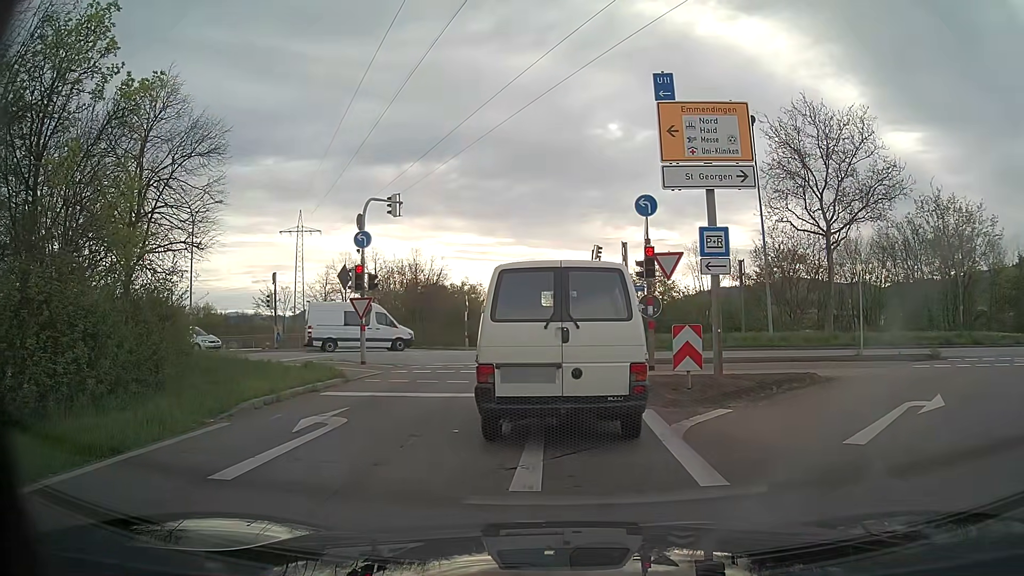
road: trunk_link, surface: asphalt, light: Day
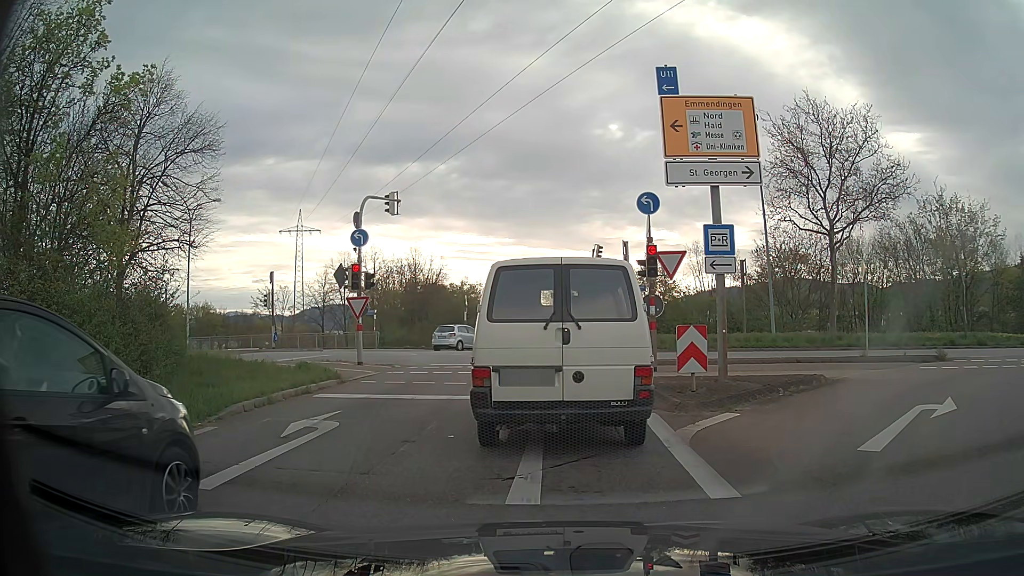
(0.0, +0.5) m; 0°
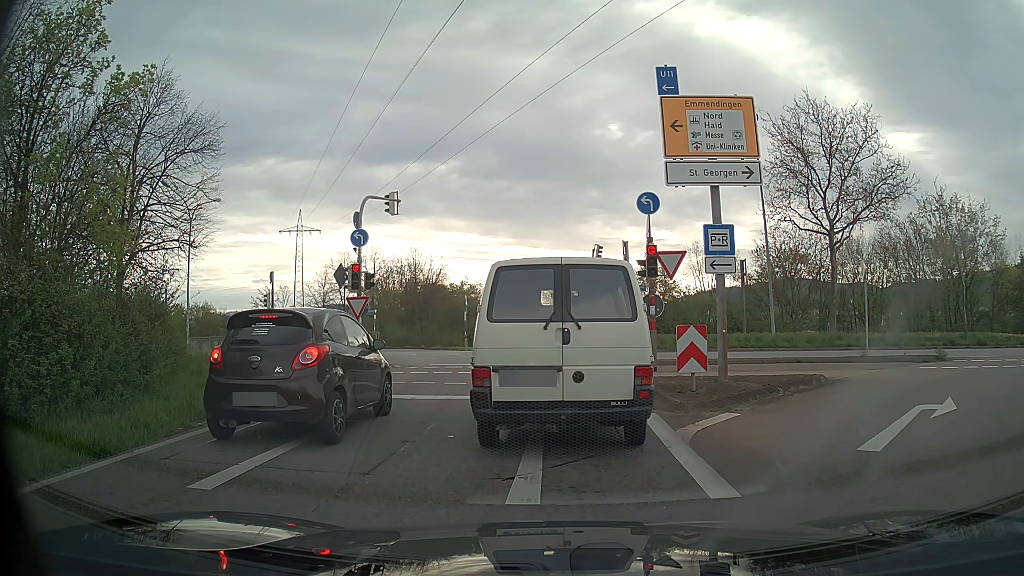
(0.0, 0.0) m; 0°
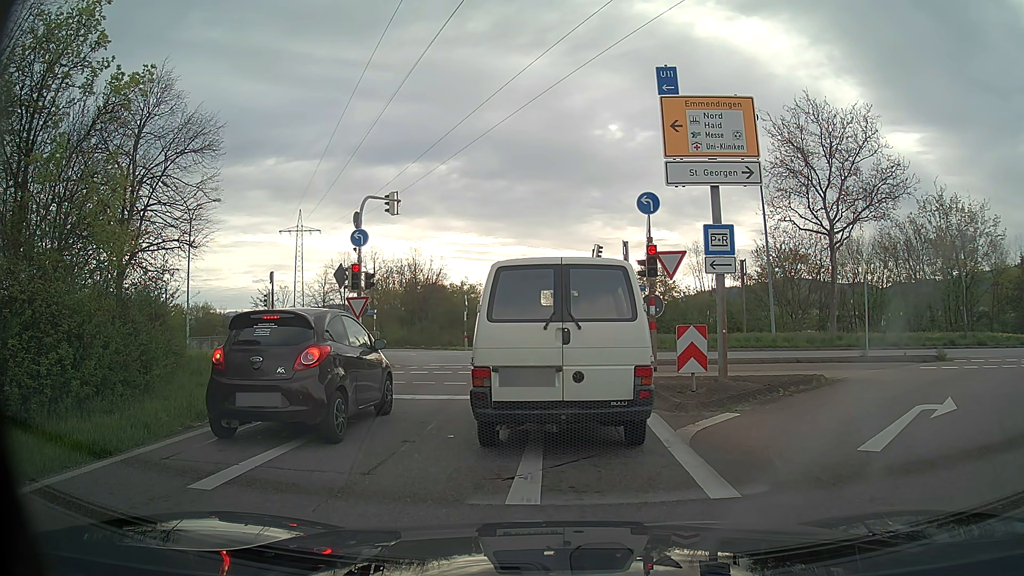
(0.0, 0.0) m; 0°
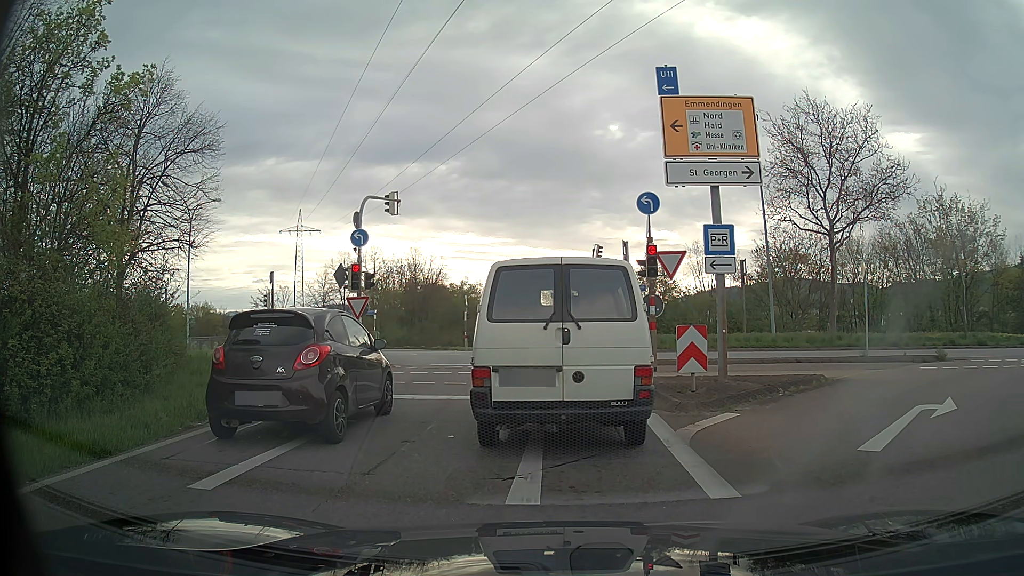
(0.0, 0.0) m; 0°
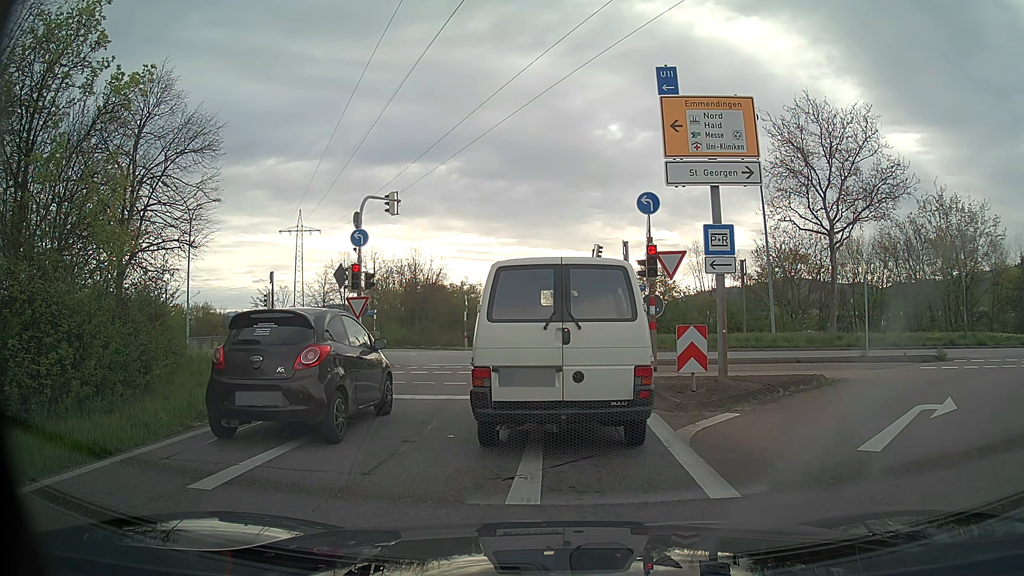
(0.0, 0.0) m; 0°
